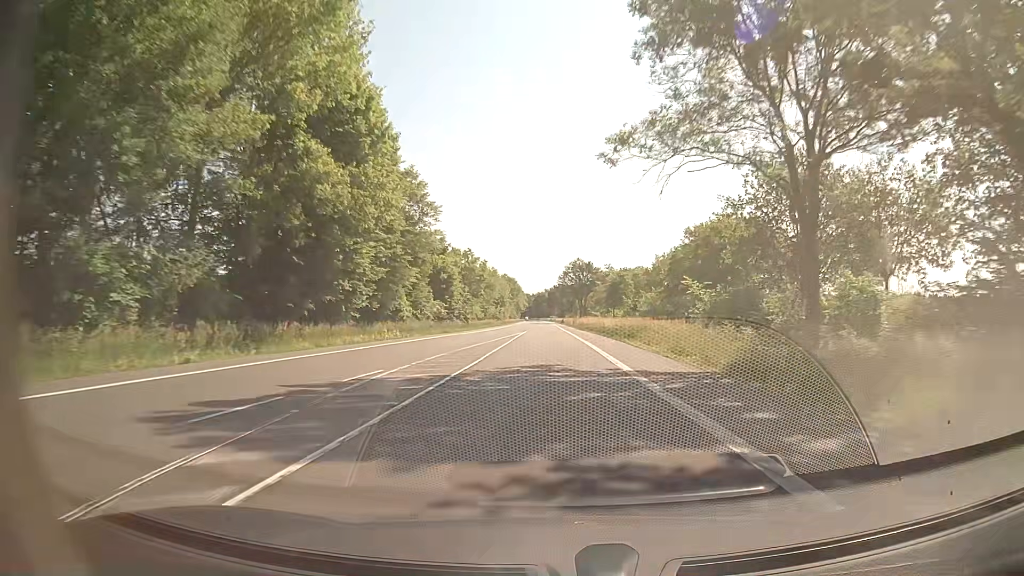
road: secondary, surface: asphalt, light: Day
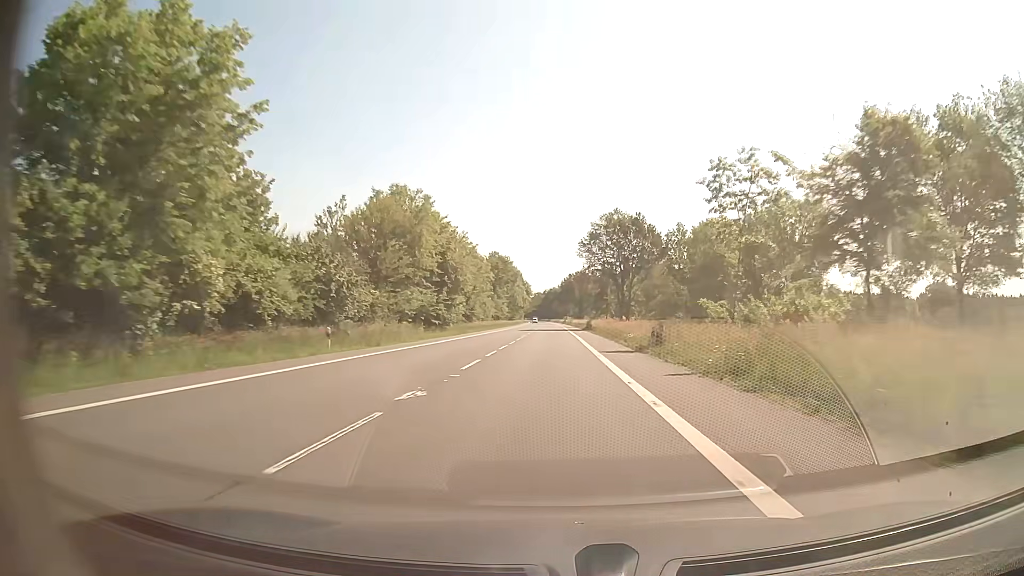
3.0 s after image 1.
(-0.8, +79.0) m; -1°
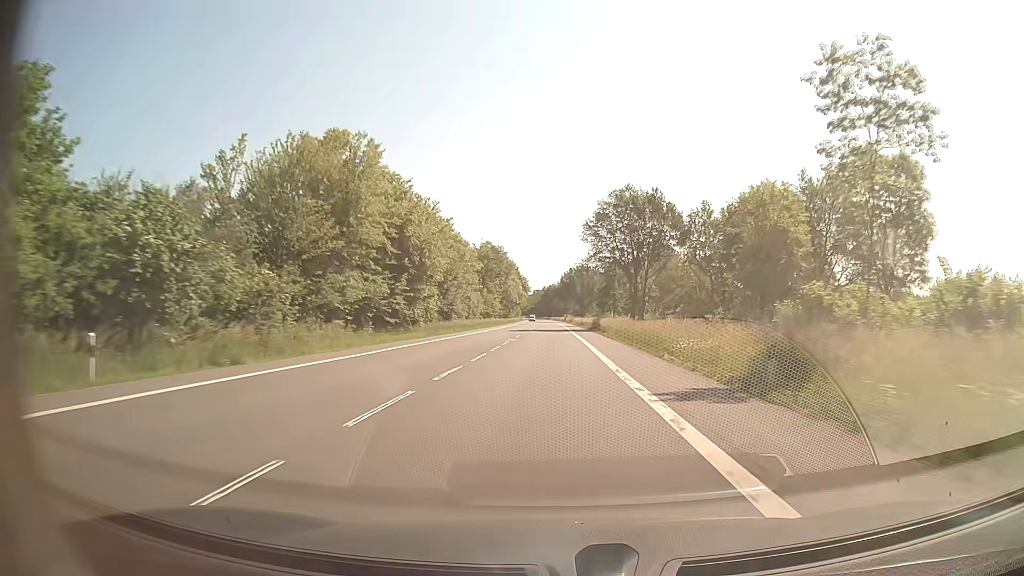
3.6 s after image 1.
(0.0, +15.8) m; 0°
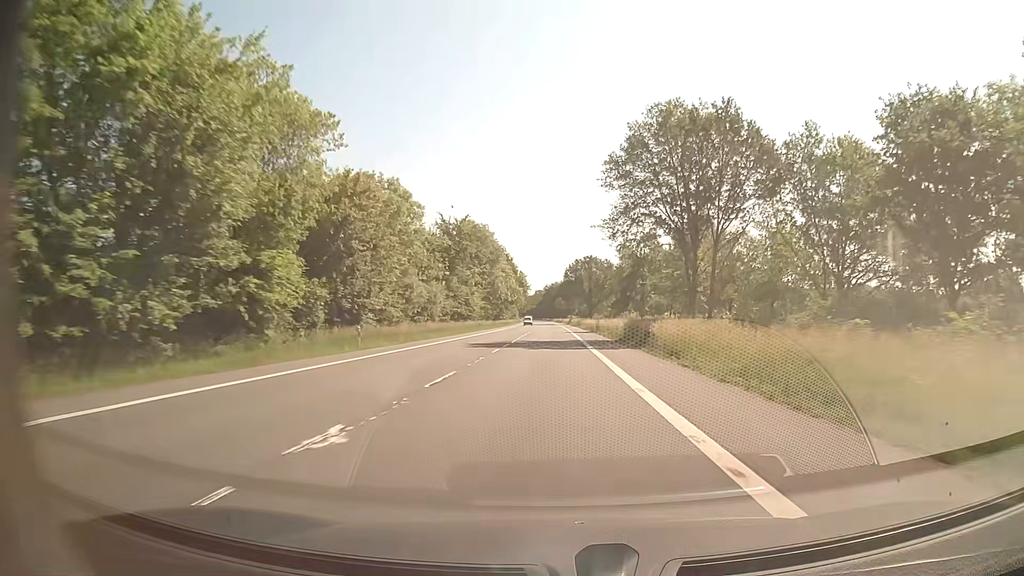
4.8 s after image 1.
(-0.1, +31.6) m; 0°
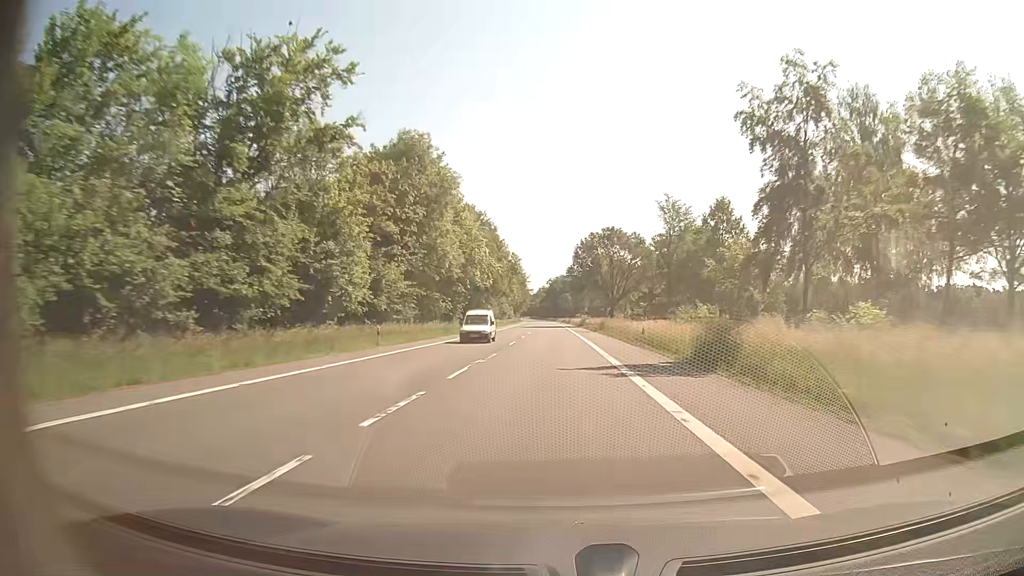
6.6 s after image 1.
(-0.1, +47.5) m; 0°
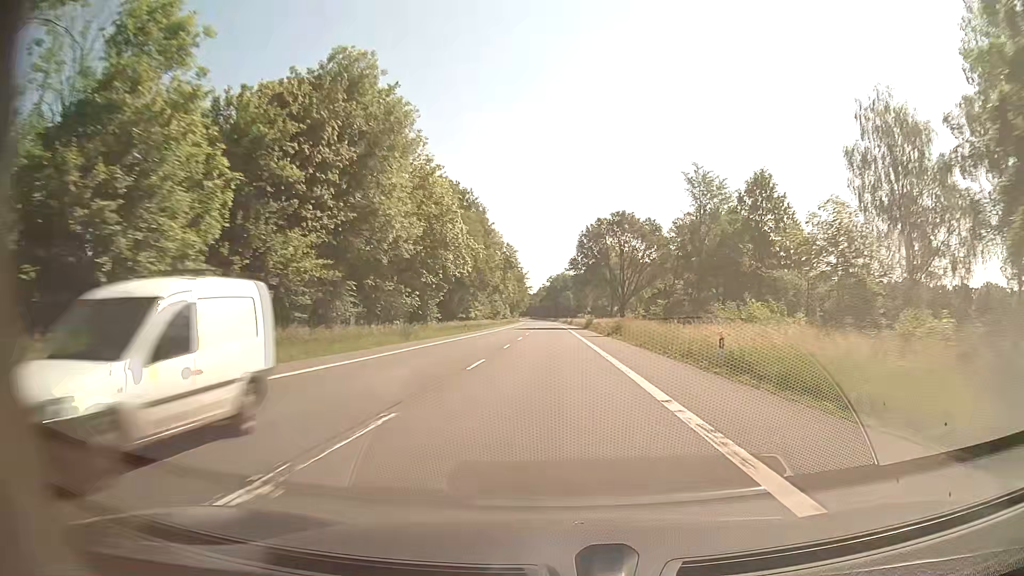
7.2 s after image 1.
(0.0, +15.8) m; 0°
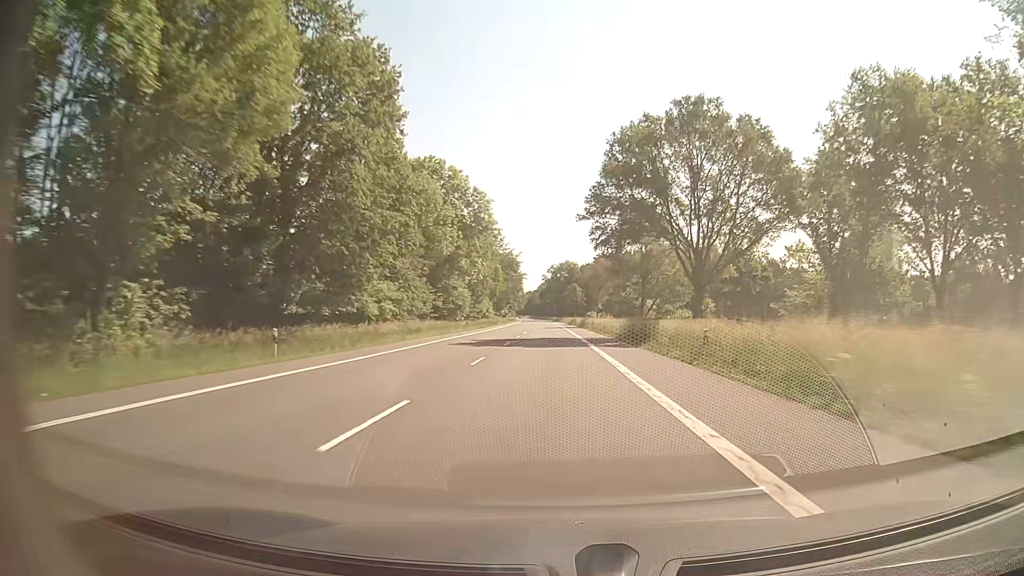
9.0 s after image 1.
(-0.1, +47.4) m; 0°
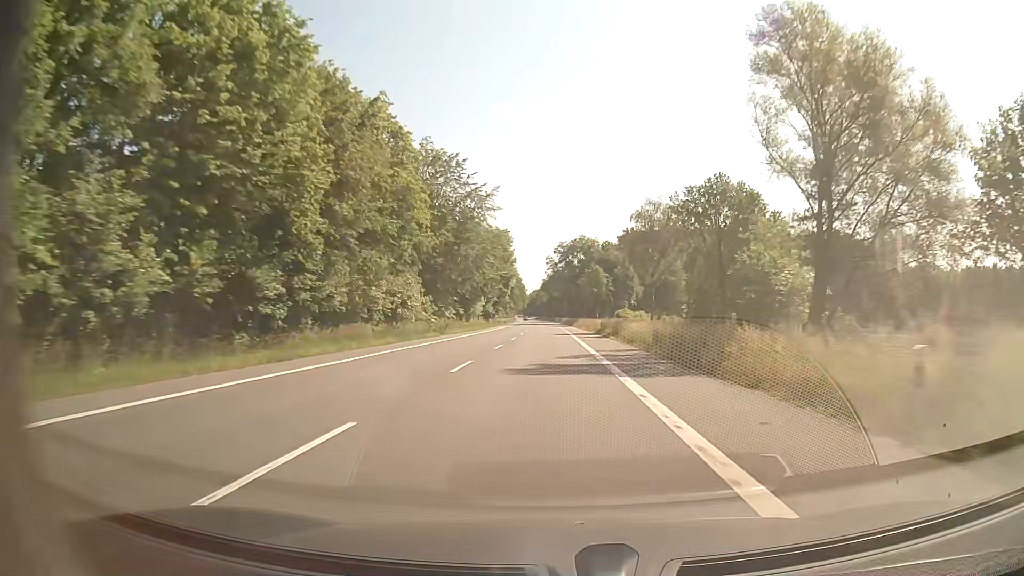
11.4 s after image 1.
(-0.4, +63.2) m; -1°
(0, +10) (0, +20) (0, +30) (0, +40) (0, +50) (-1, +60) (-1, +70) (-1, +80) (-1, +90) (-1, +100) m
